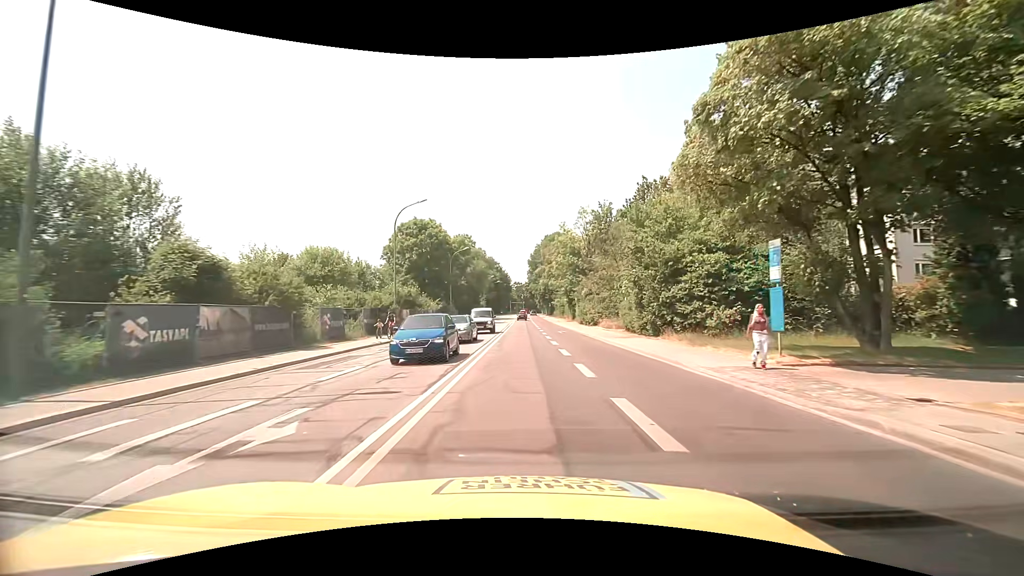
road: secondary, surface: asphalt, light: Day
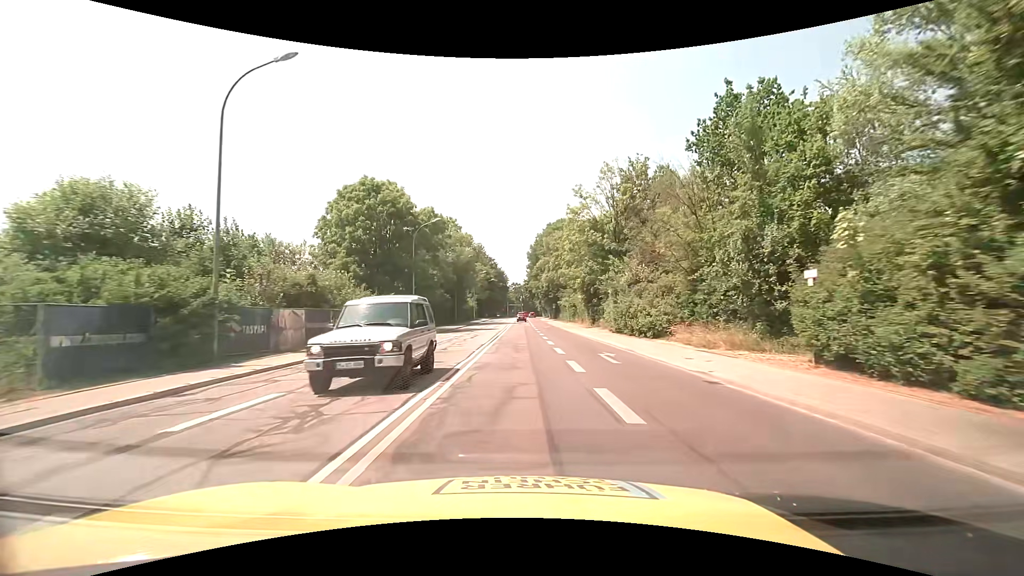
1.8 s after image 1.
(+0.2, +22.8) m; +1°
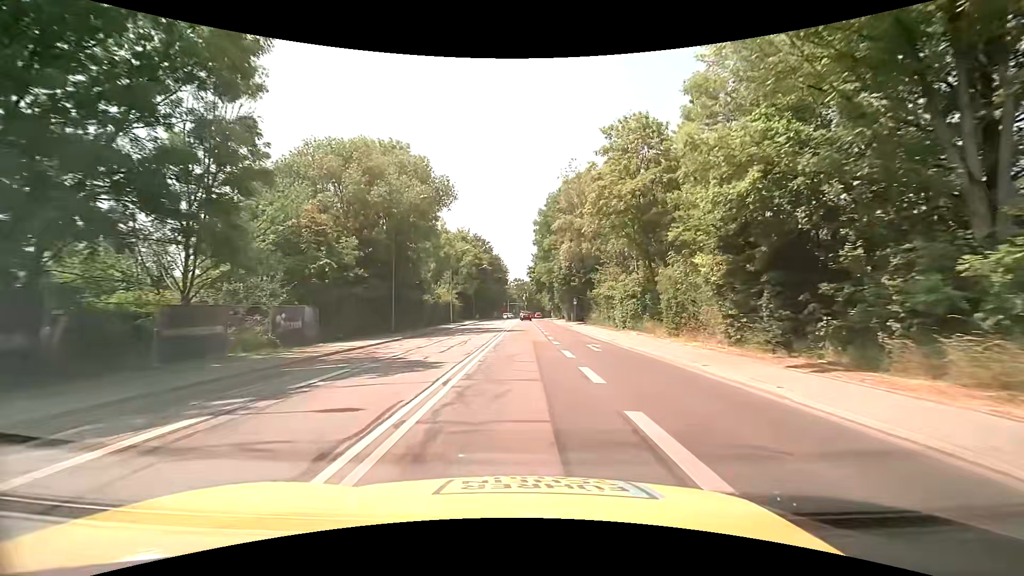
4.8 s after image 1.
(-0.3, +38.5) m; 0°
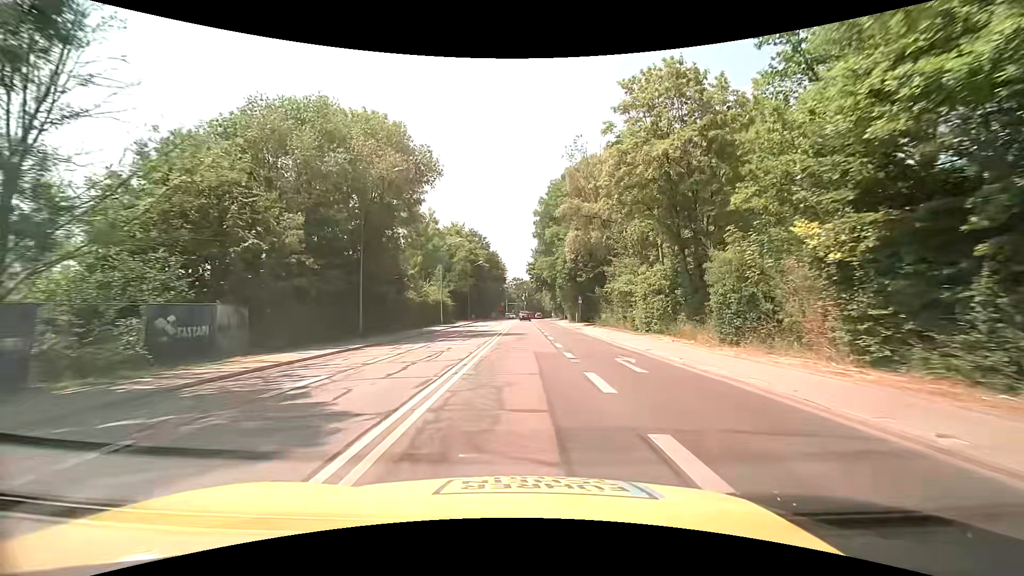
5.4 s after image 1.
(0.0, +7.4) m; 0°
